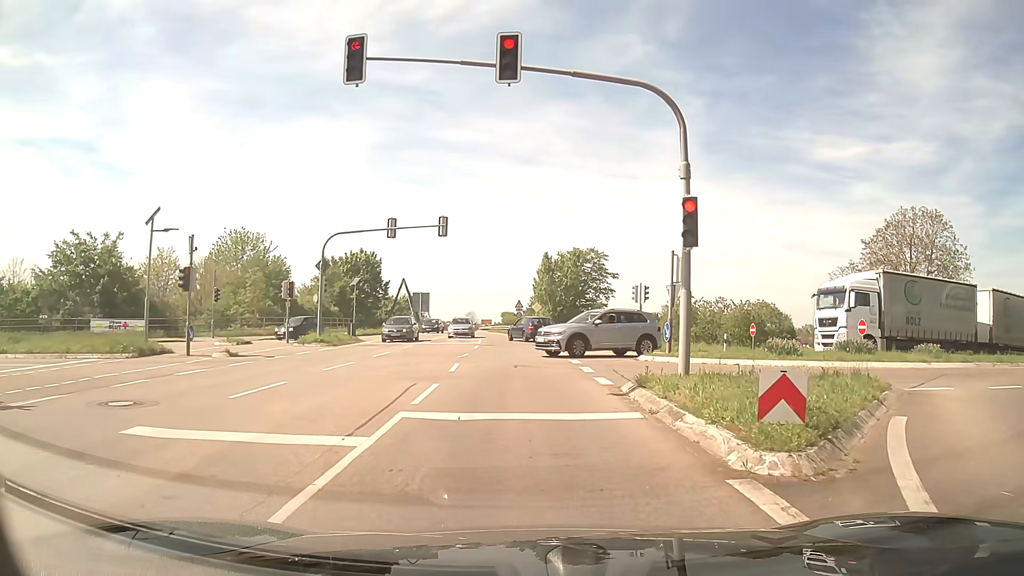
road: tertiary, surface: asphalt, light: Day
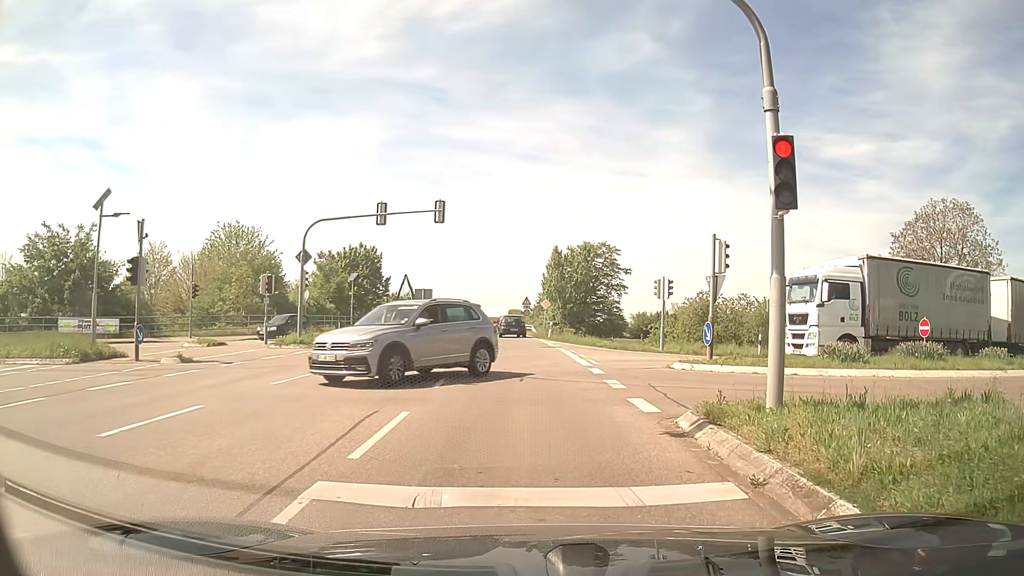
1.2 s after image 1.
(0.0, +3.8) m; -1°
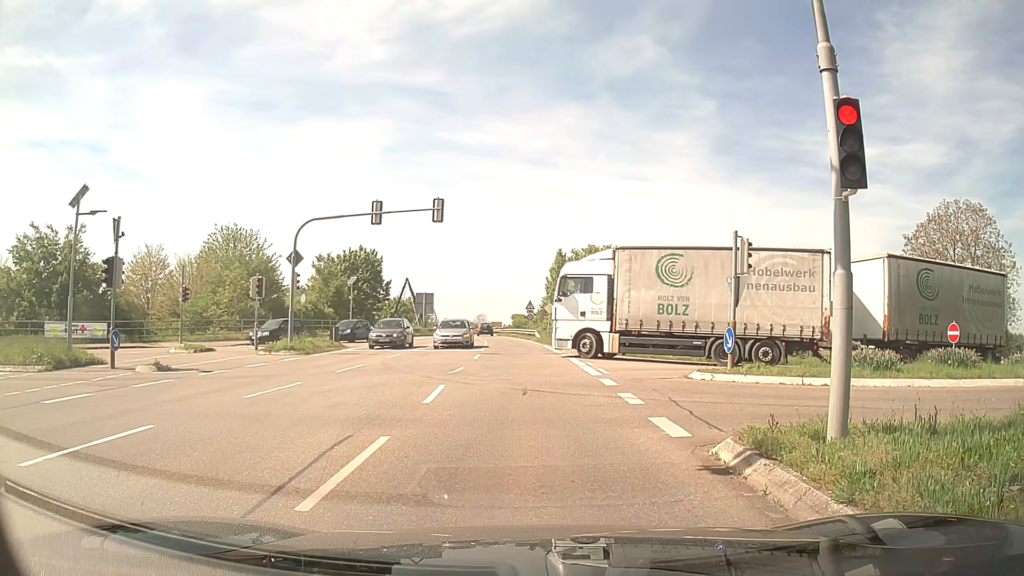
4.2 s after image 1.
(0.0, +1.5) m; +1°
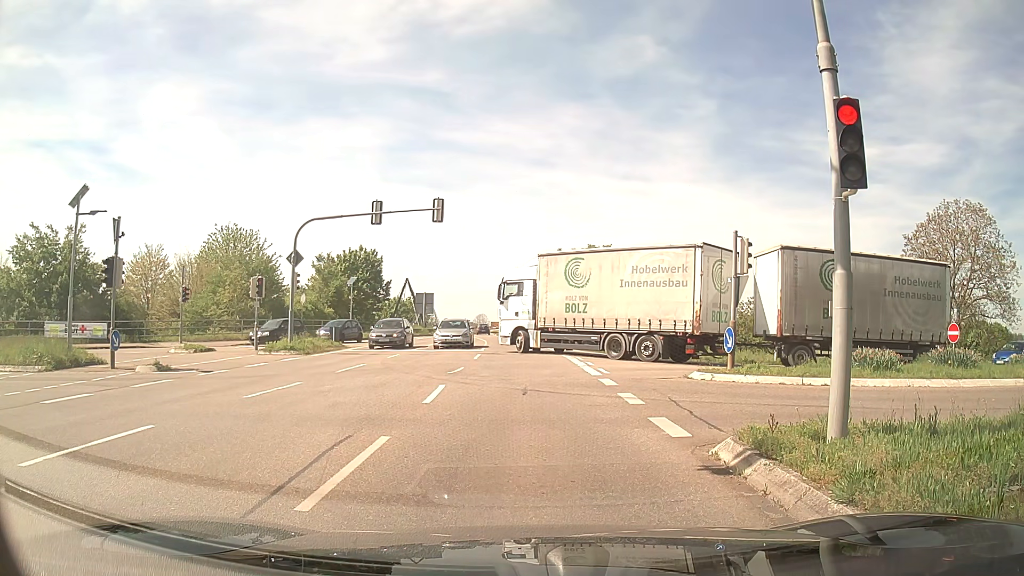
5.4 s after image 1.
(0.0, 0.0) m; 0°
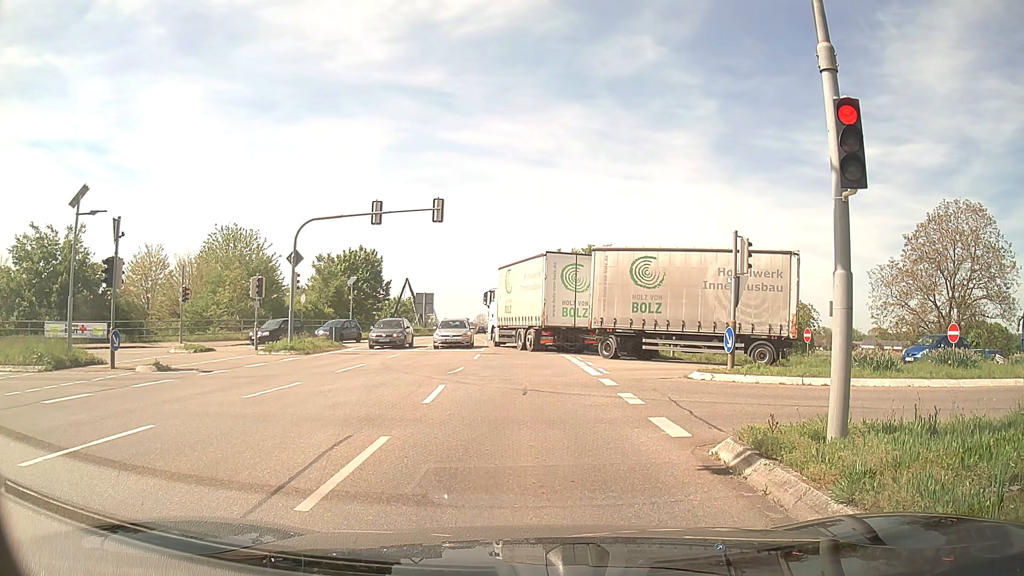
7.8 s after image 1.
(0.0, 0.0) m; 0°
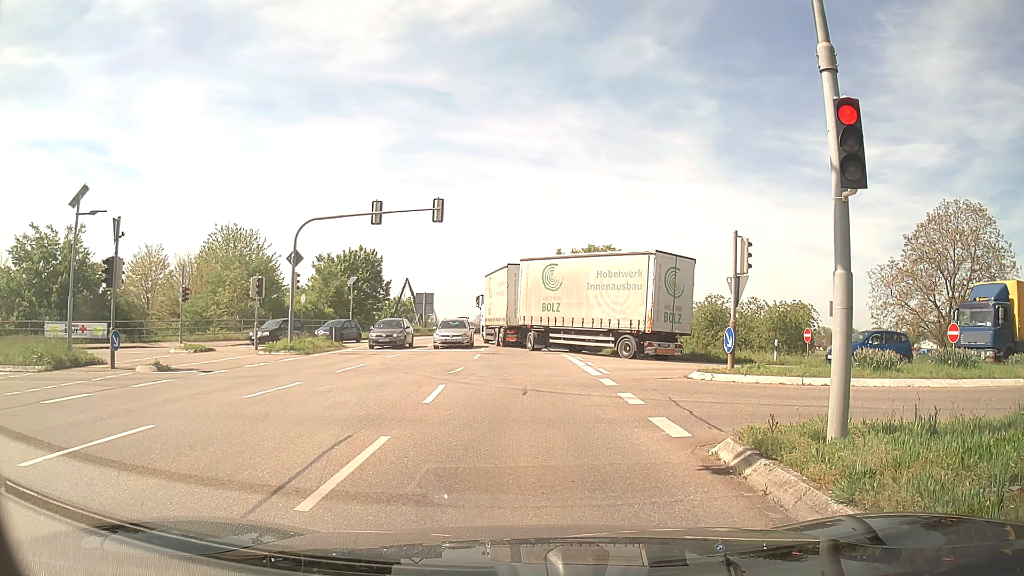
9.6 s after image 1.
(0.0, 0.0) m; 0°
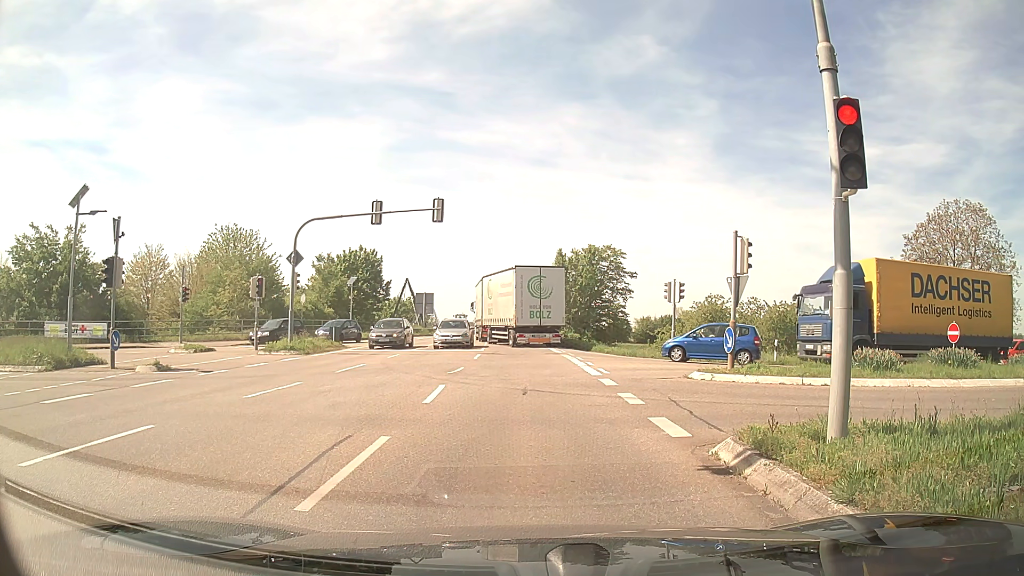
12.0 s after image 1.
(0.0, 0.0) m; 0°
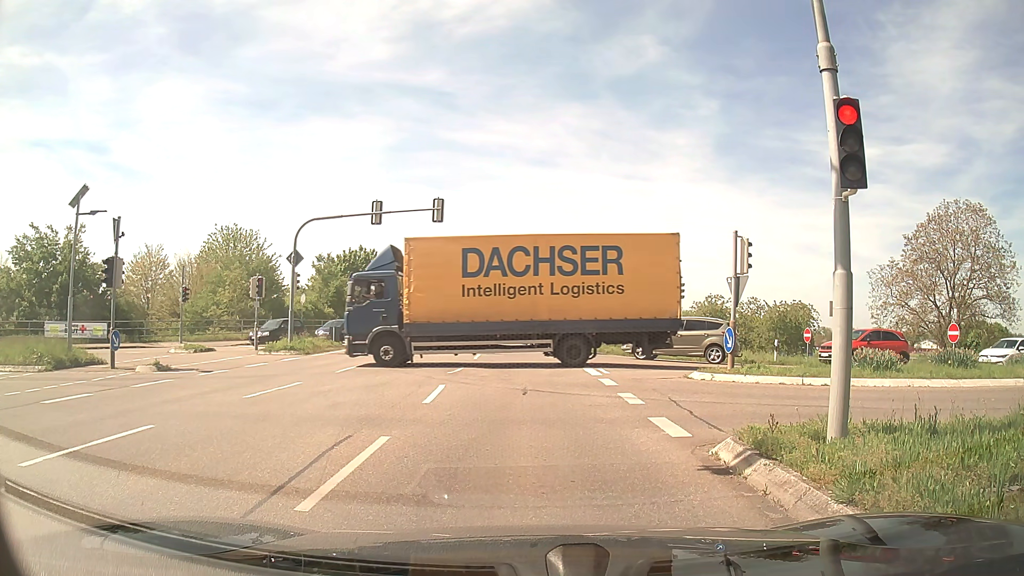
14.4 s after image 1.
(0.0, 0.0) m; 0°
(0, +10) (0, +20) (-1, +30) (-1, +40) (-2, +50) (-4, +60) (-5, +70) (-6, +80) (-7, +90) (-8, +100) m
